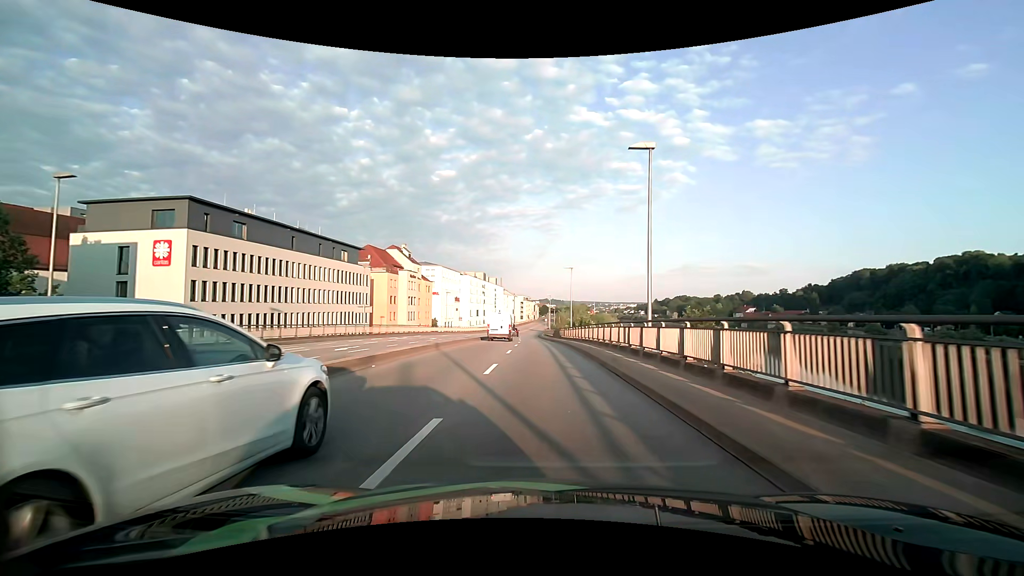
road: primary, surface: asphalt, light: Day
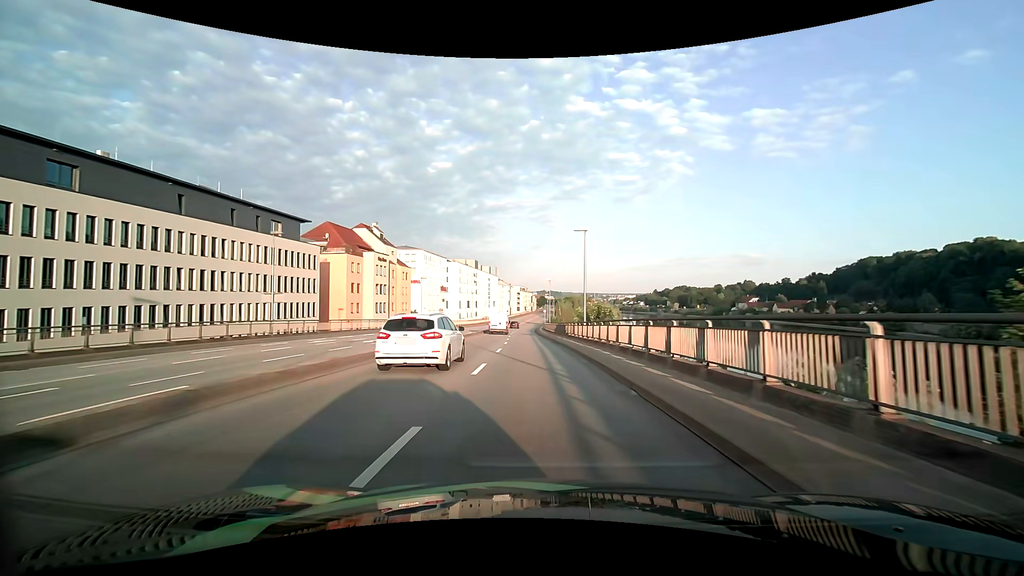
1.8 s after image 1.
(+0.1, +18.7) m; 0°
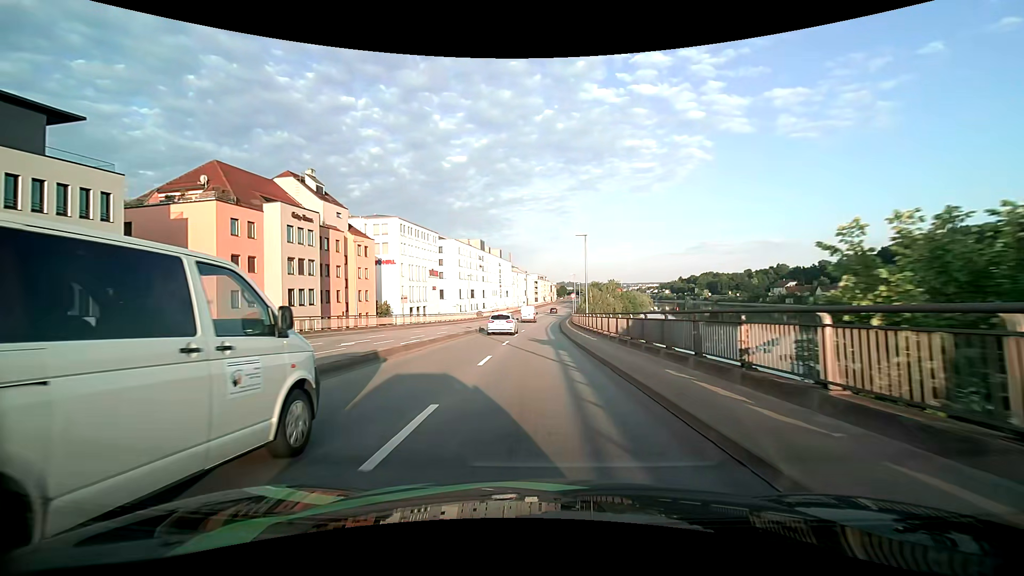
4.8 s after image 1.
(-0.6, +34.8) m; -2°
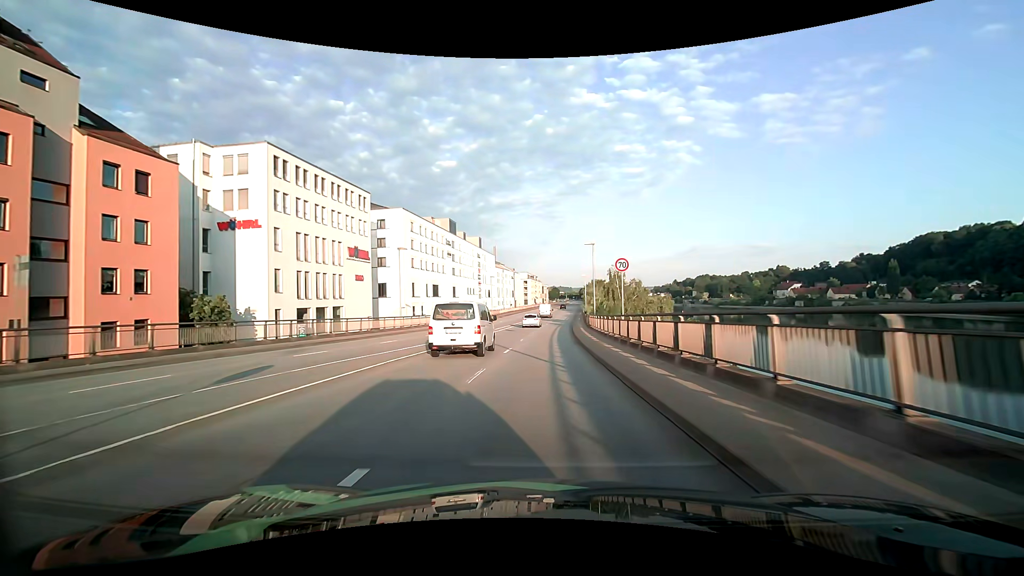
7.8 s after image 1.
(0.0, +39.6) m; +1°
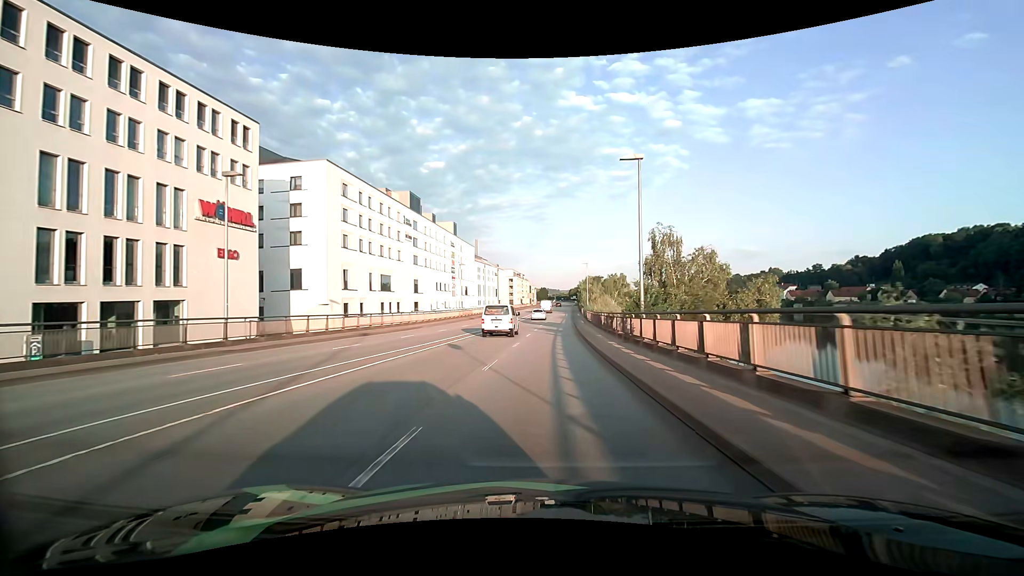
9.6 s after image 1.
(+0.3, +25.3) m; +1°
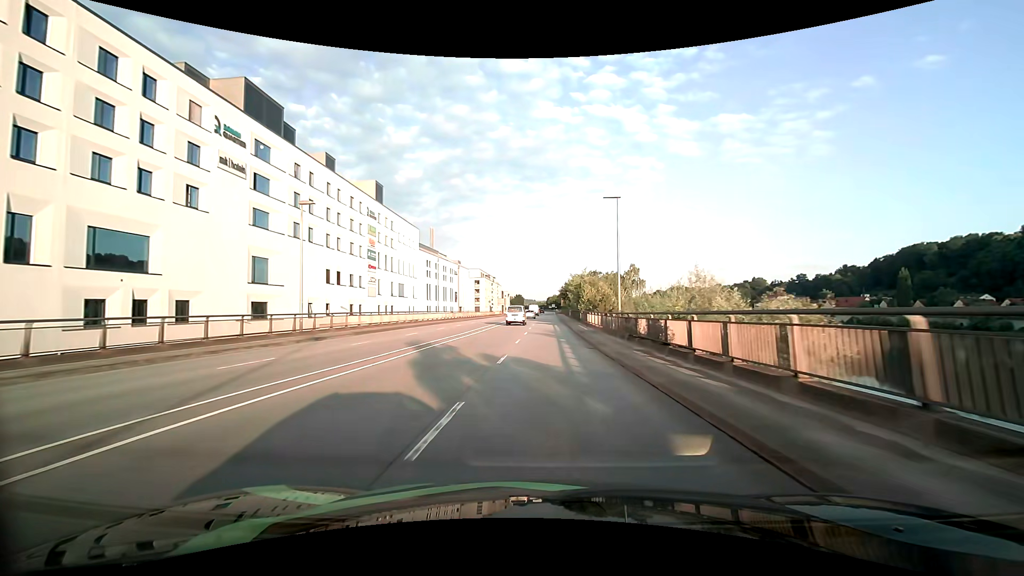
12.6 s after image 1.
(+1.1, +43.6) m; +3°
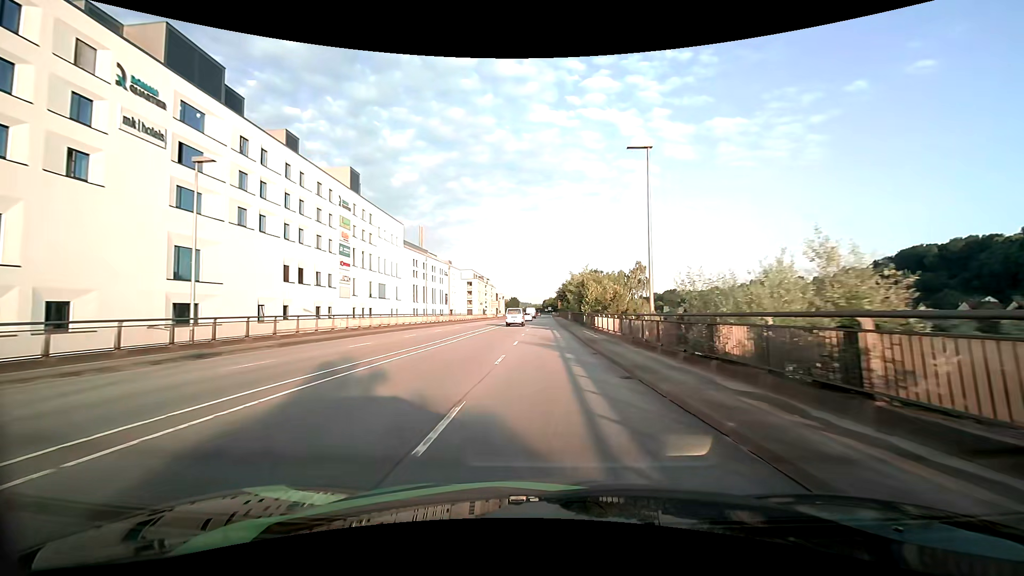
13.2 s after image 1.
(+0.1, +8.8) m; +1°
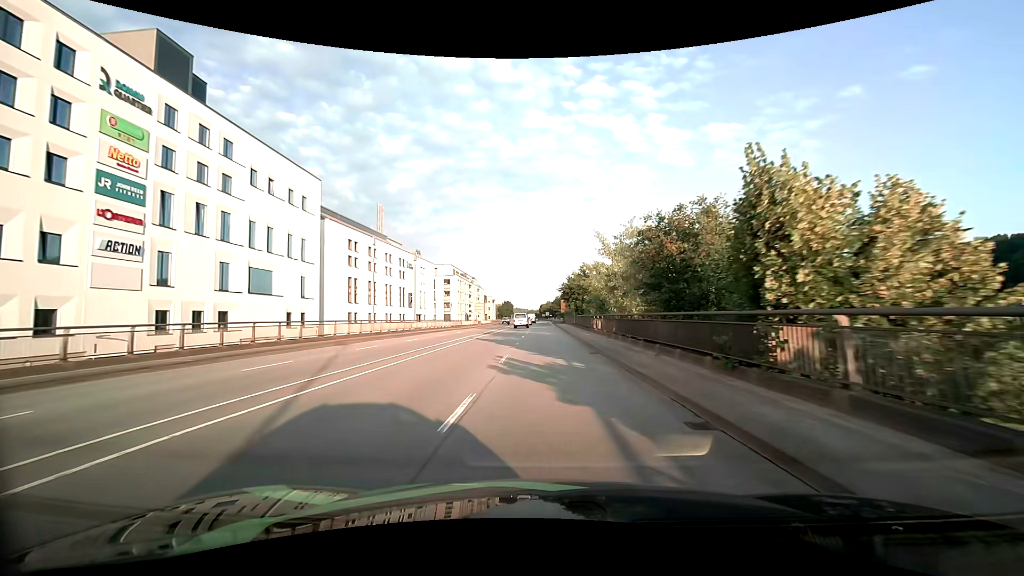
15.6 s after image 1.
(+0.1, +35.1) m; 0°
